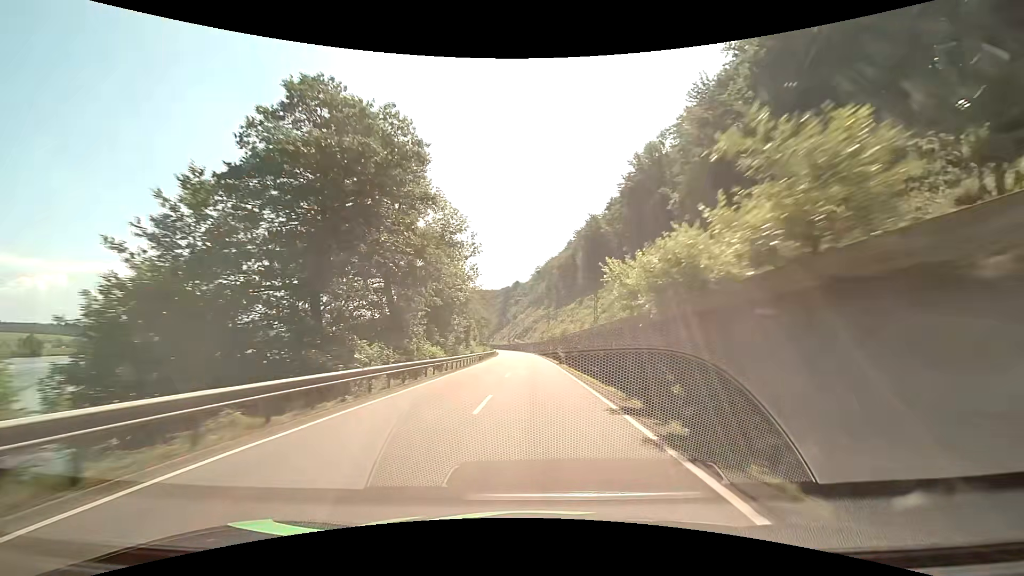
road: primary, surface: asphalt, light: Day
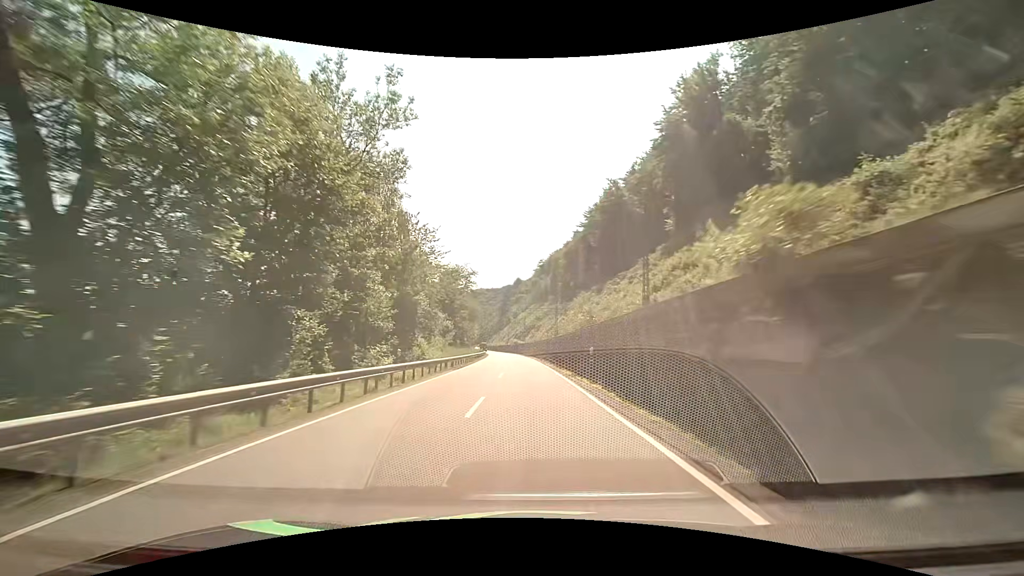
(+0.1, +36.2) m; 0°
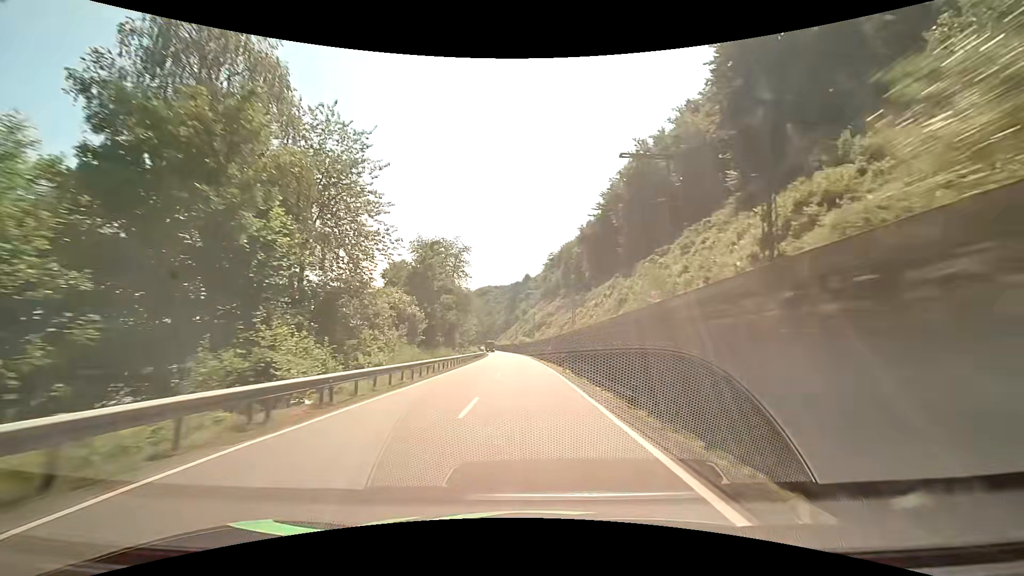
(-0.3, +24.2) m; -1°
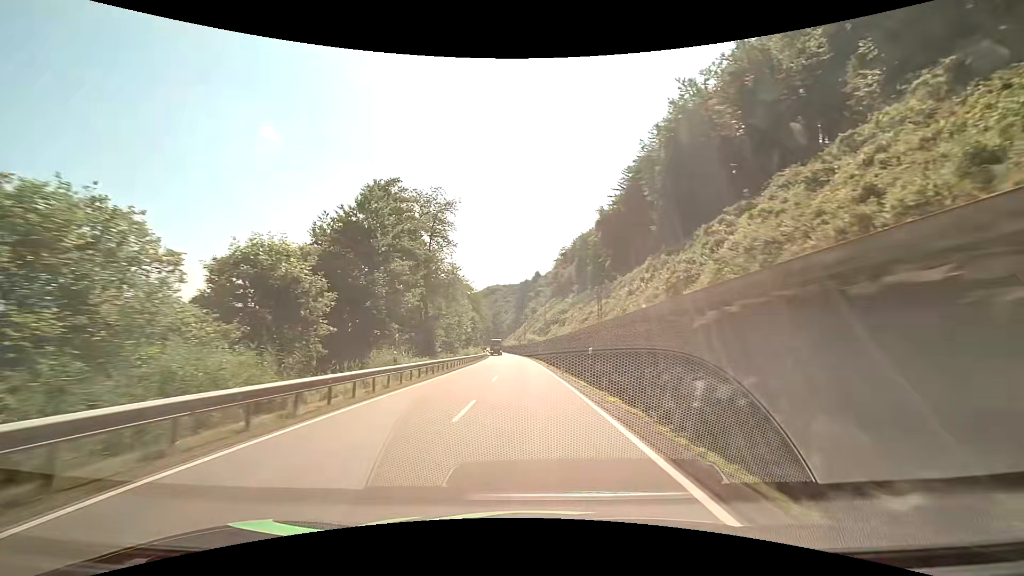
(-0.5, +24.2) m; -2°
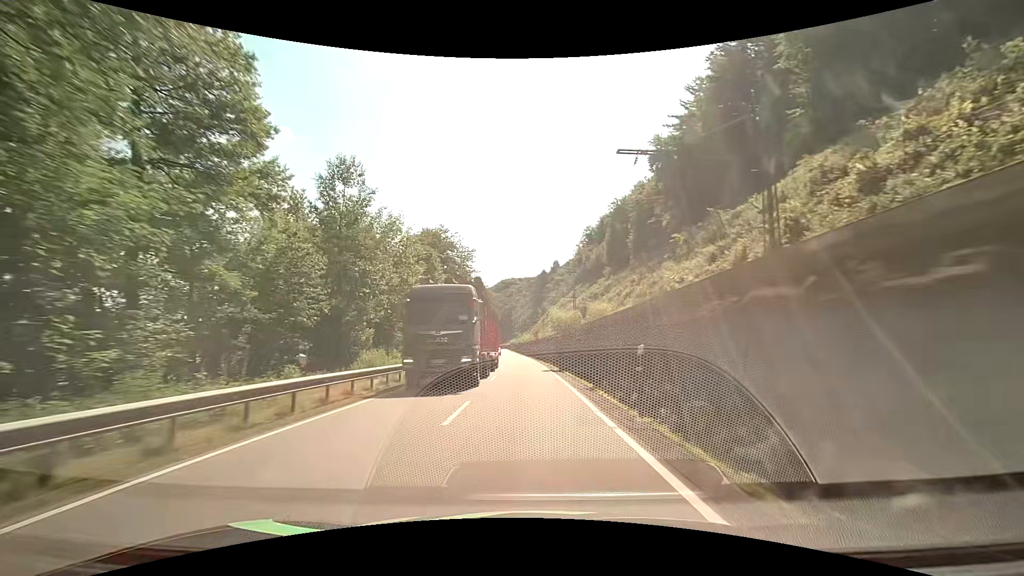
(-0.9, +48.4) m; -2°
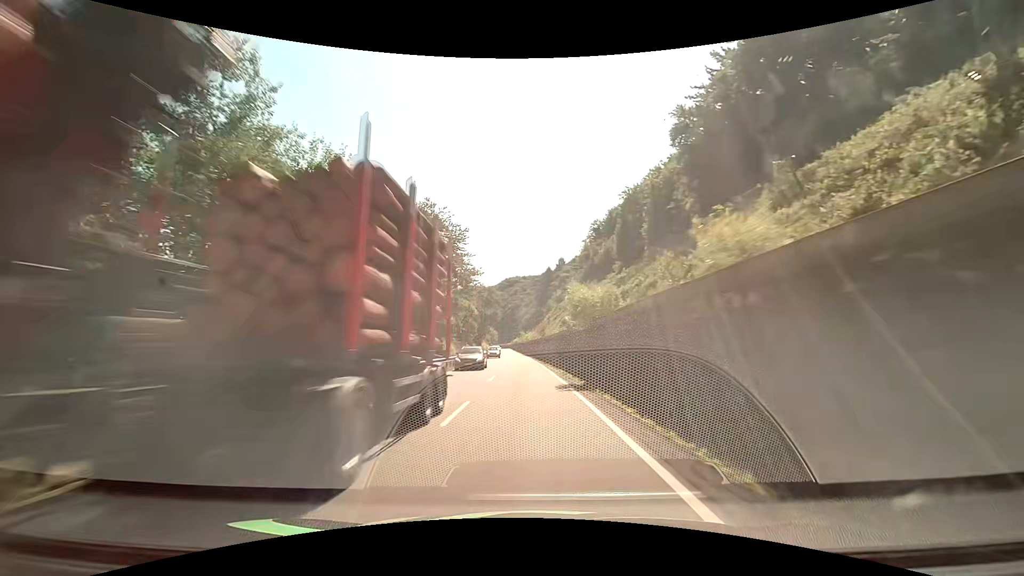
(-0.1, +12.1) m; -1°
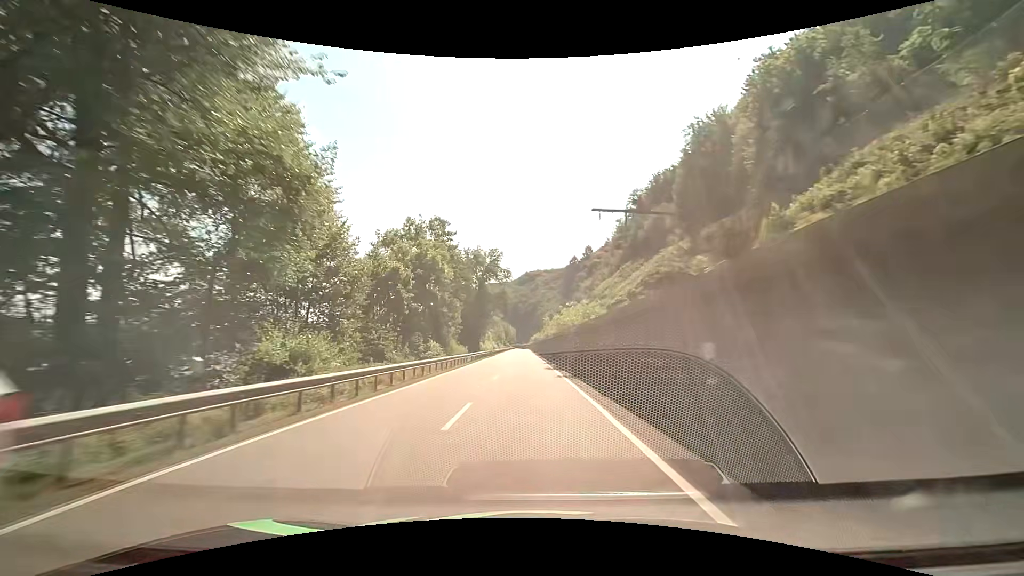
(-1.0, +48.3) m; -3°
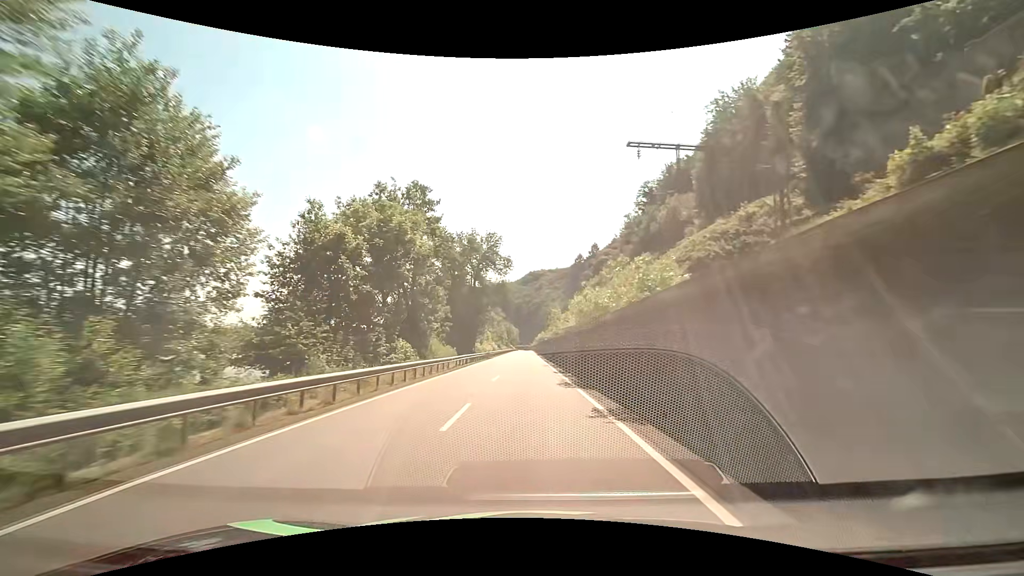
(0.0, +12.1) m; 0°
(0, +10) (0, +20) (0, +30) (0, +40) (0, +50) (-1, +60) (-1, +70) (-1, +80) (-1, +90) (-1, +100) m
